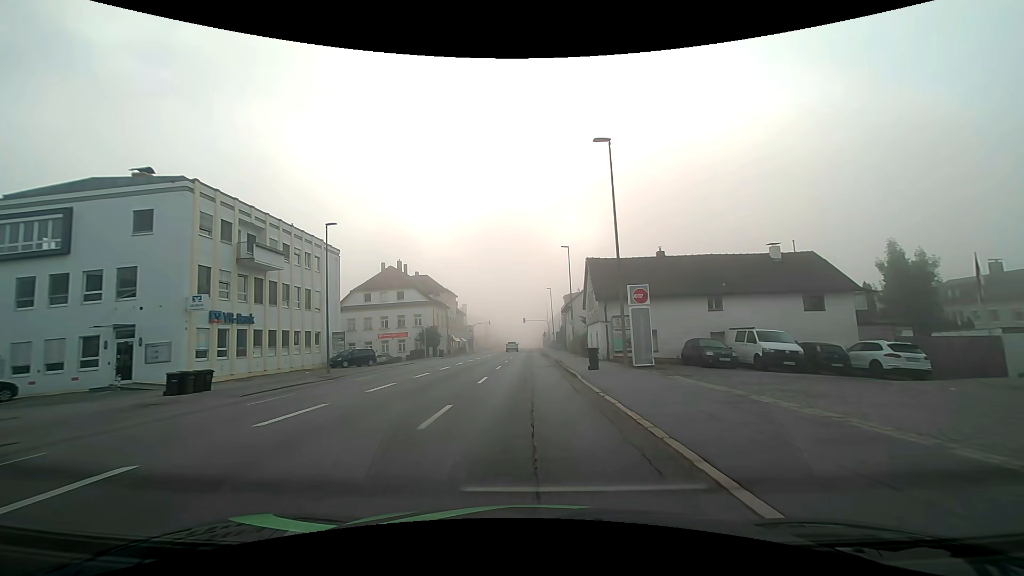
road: tertiary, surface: asphalt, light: Day
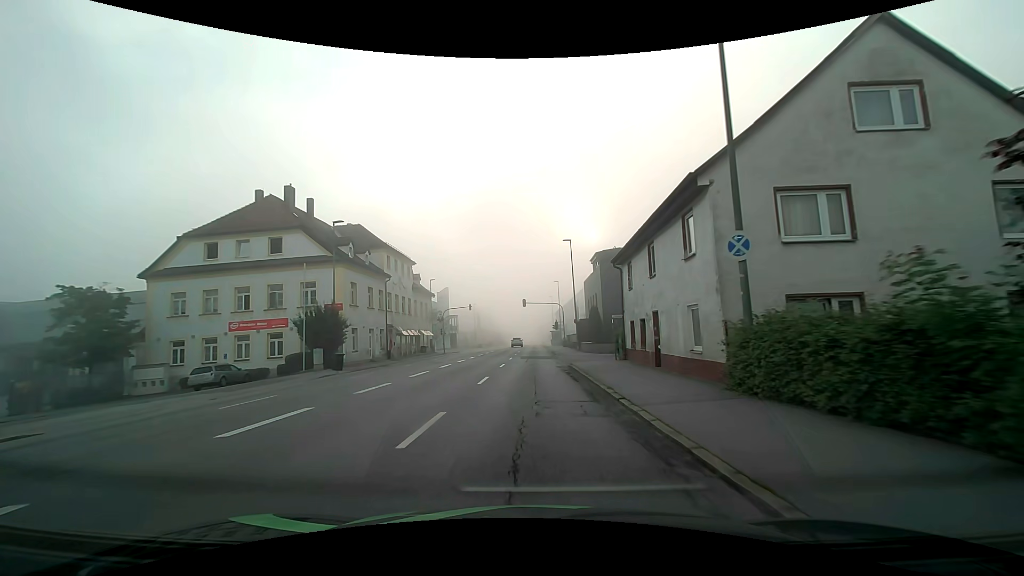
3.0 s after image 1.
(0.0, +37.8) m; 0°
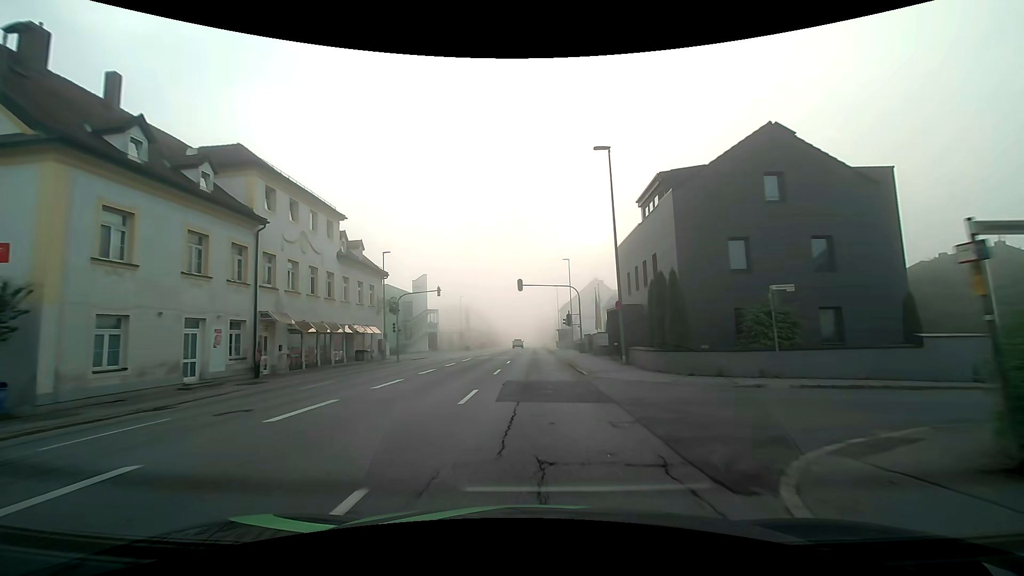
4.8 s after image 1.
(0.0, +22.8) m; 0°
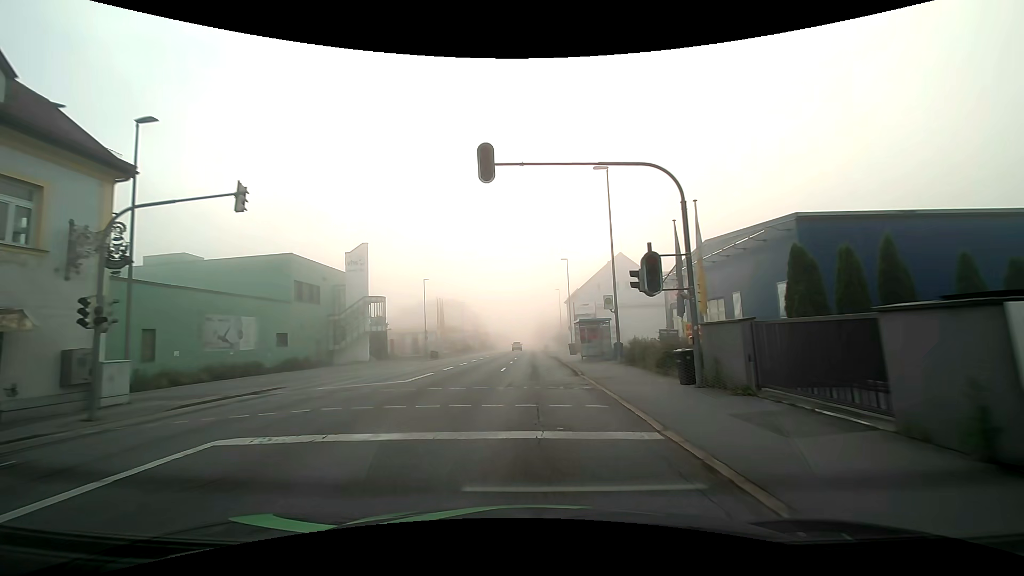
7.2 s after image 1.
(-0.2, +30.4) m; -1°
(0, +10) (0, +20) (0, +30) (0, +40) (0, +50) (0, +60) (0, +70) (0, +80) (0, +90) (0, +100) m
